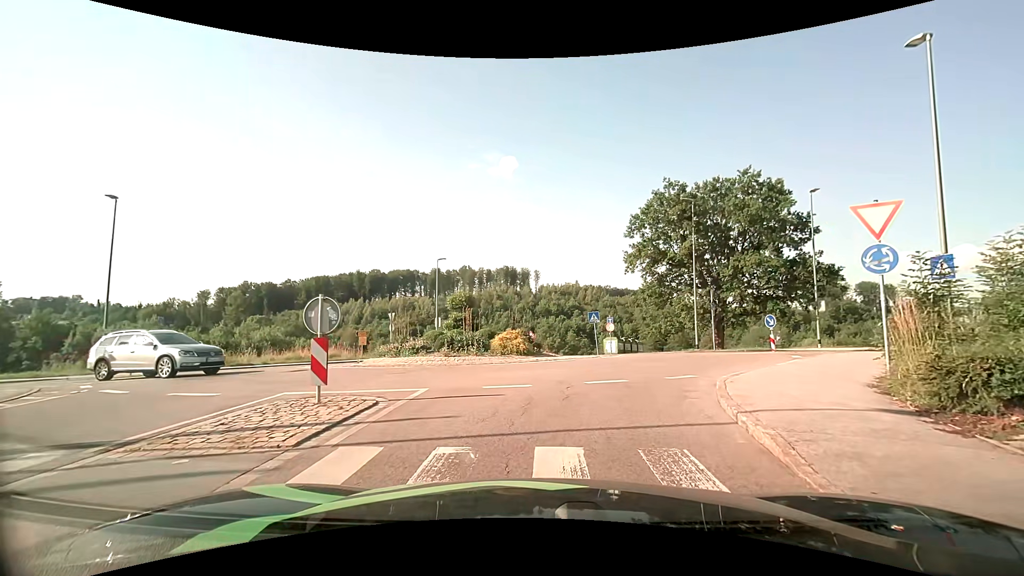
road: residential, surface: asphalt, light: Day
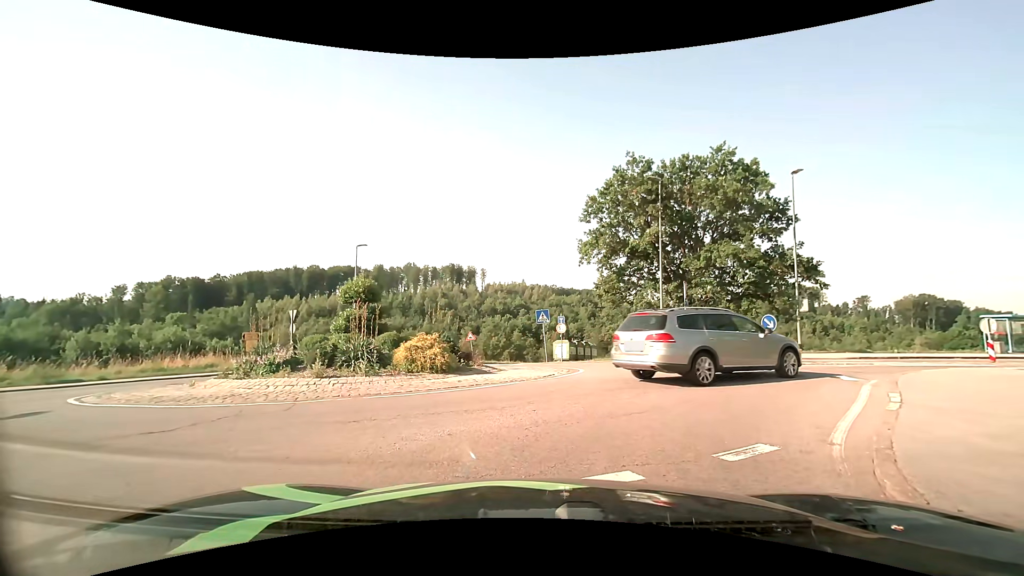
(+0.2, +6.1) m; +4°
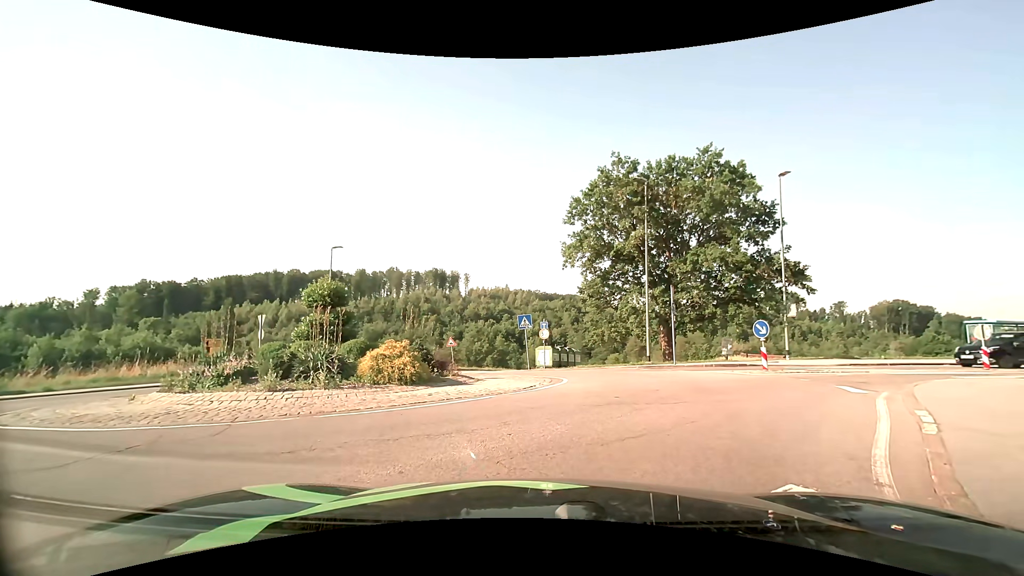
(0.0, +1.3) m; +4°
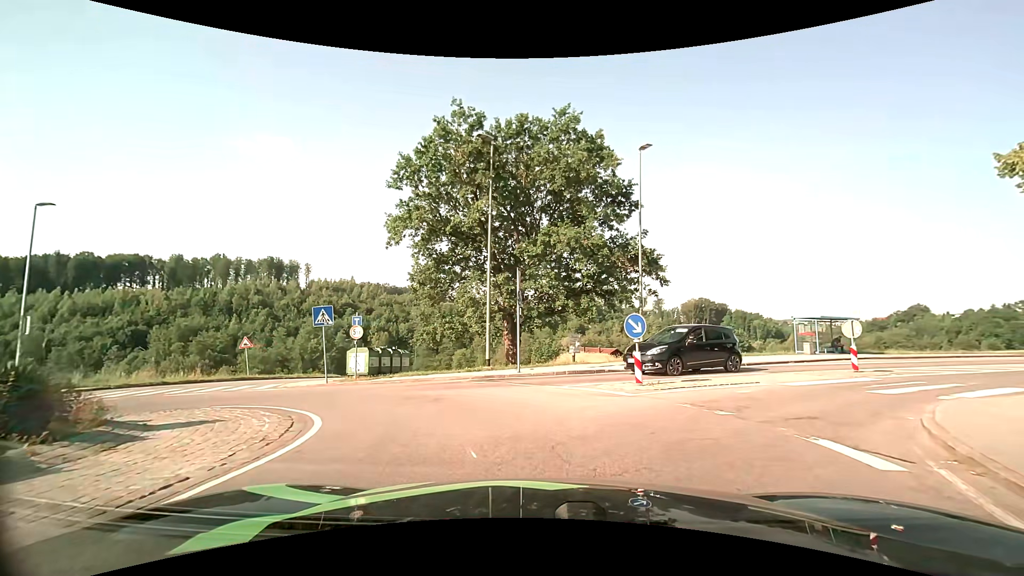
(+1.2, +6.9) m; +17°
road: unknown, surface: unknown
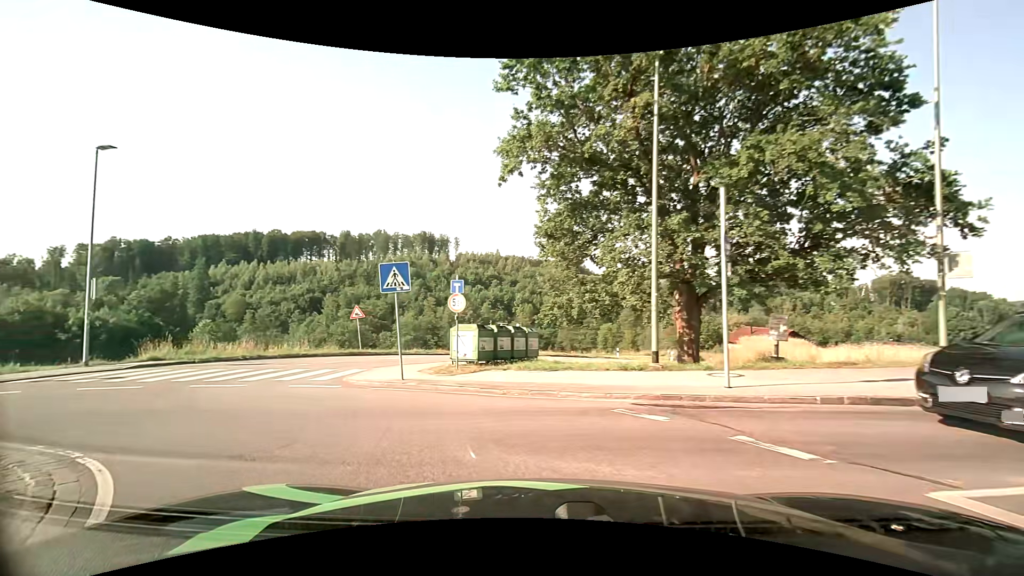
(-0.9, +8.1) m; -17°
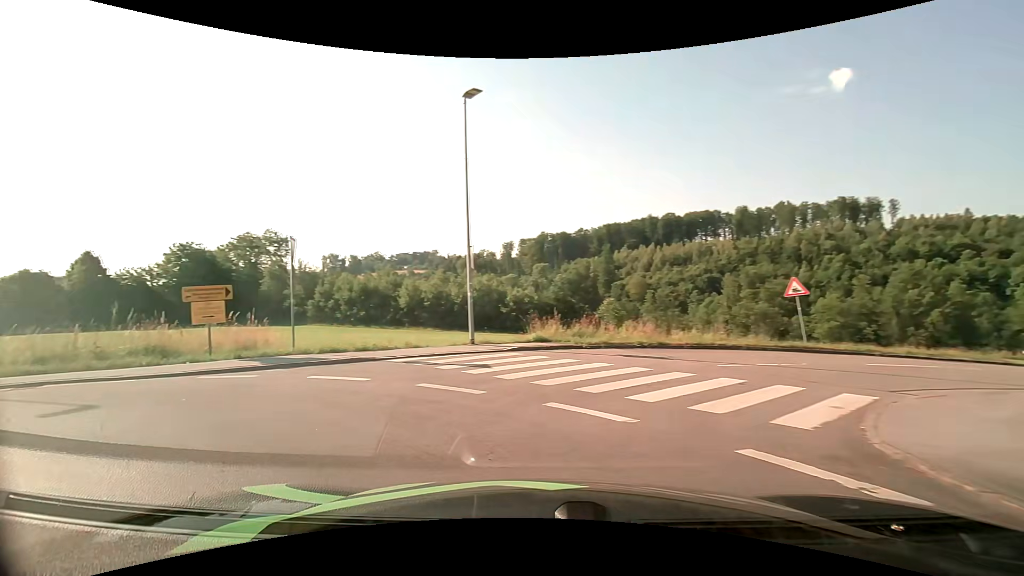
(-2.9, +7.7) m; -44°
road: tertiary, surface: asphalt
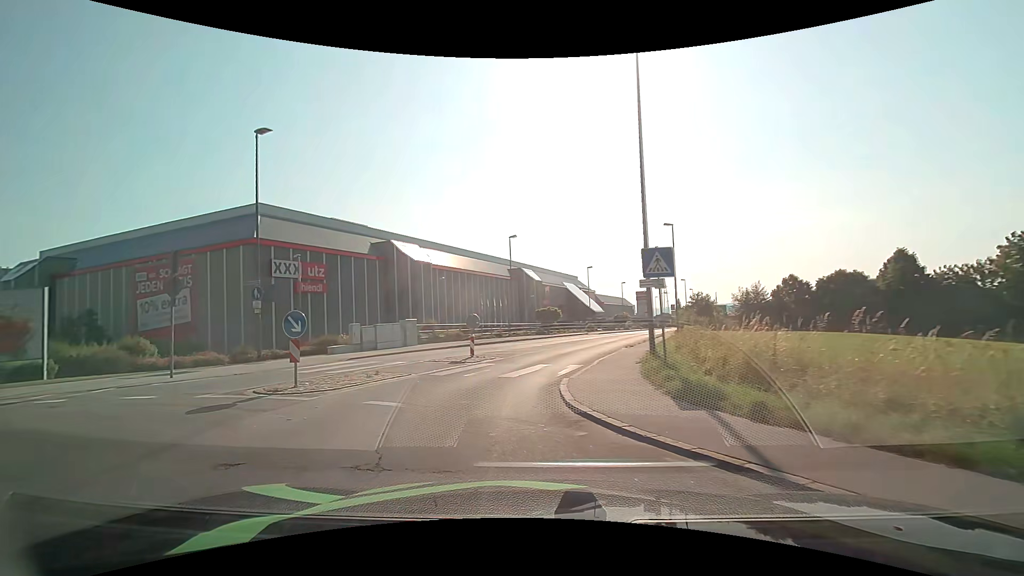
(-8.0, +8.8) m; -77°
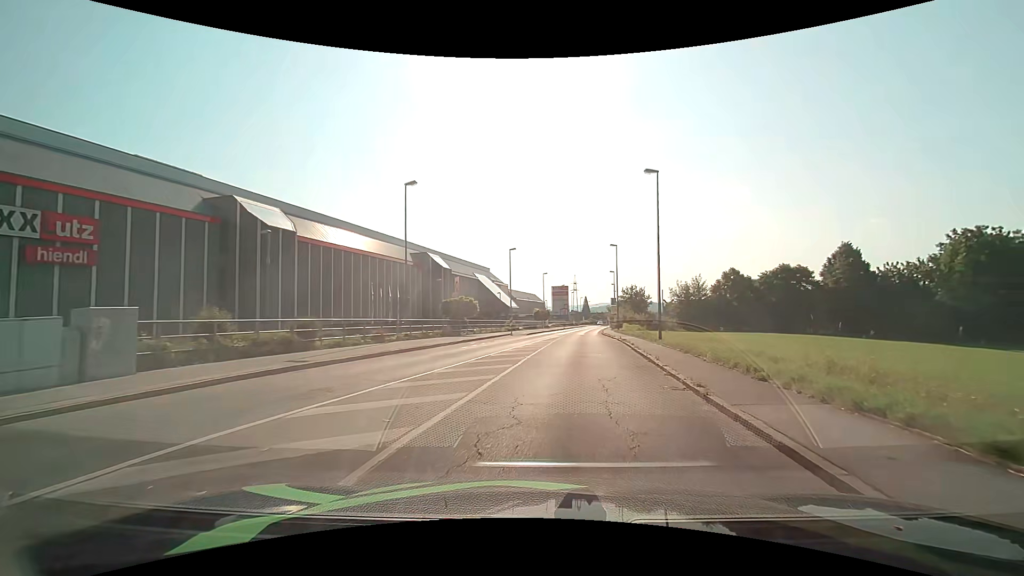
(-0.4, +17.8) m; +11°
(0, +10) (+1, +20) (+2, +30) (+3, +40) (+4, +50) (+5, +60) (+6, +70) (+7, +80) (+9, +90) (+10, +99) m
